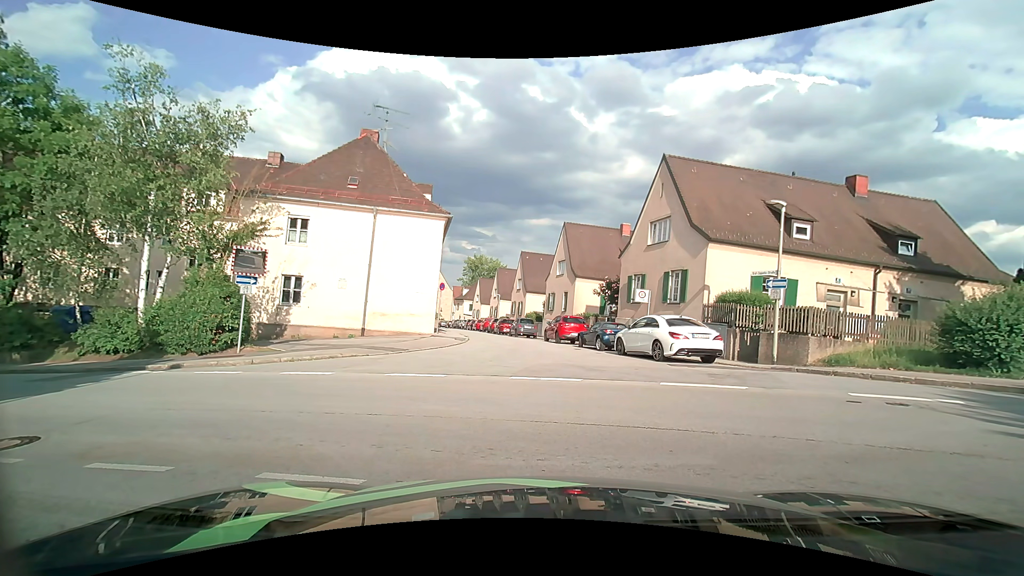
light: Day
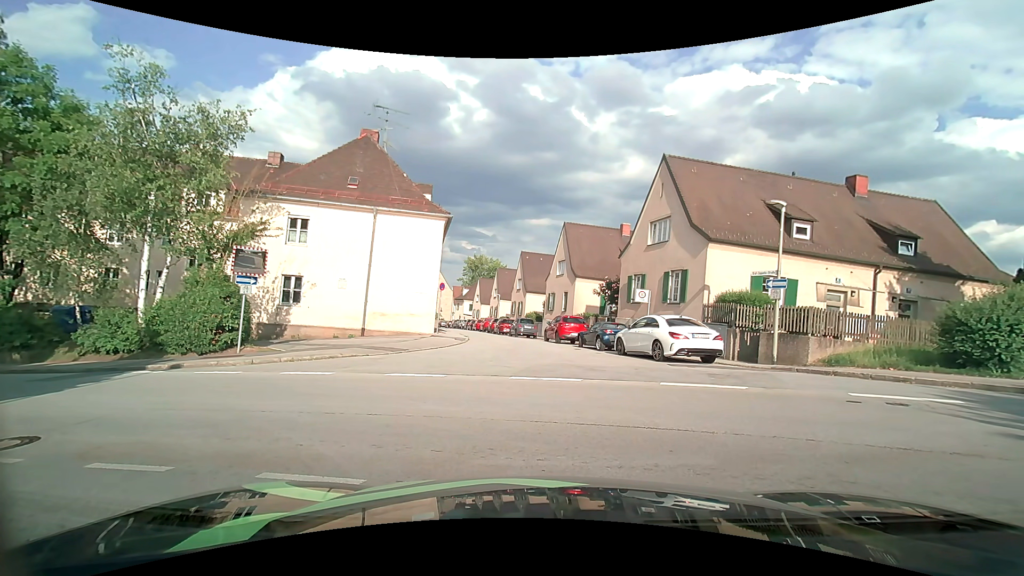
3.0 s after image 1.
(0.0, 0.0) m; 0°
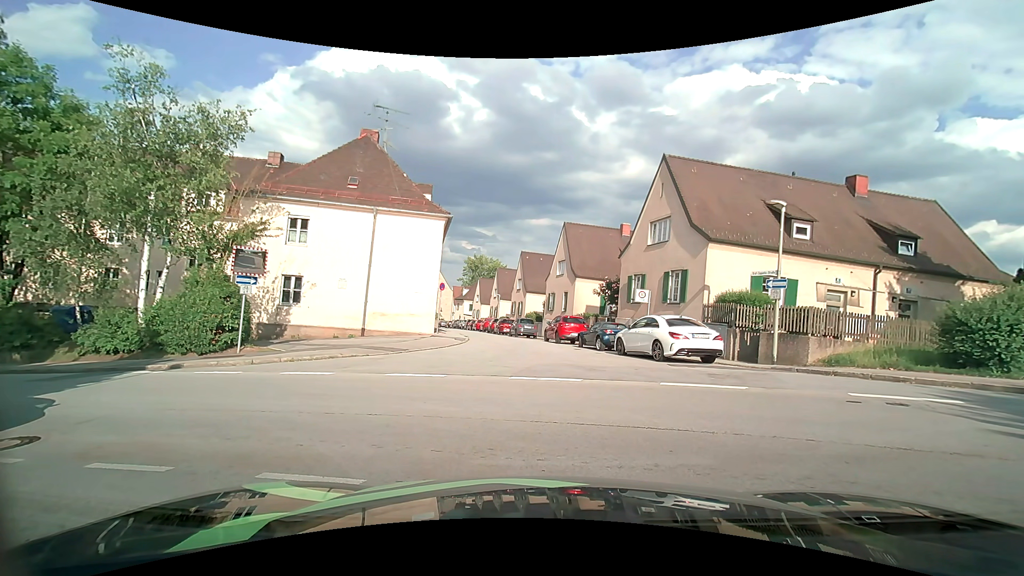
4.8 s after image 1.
(0.0, 0.0) m; 0°
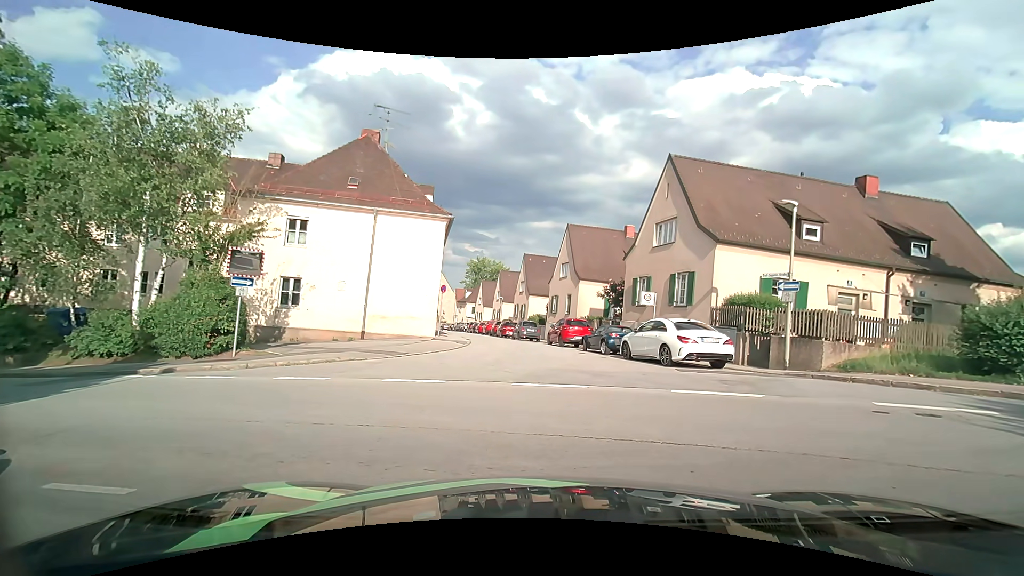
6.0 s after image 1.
(0.0, +0.5) m; 0°
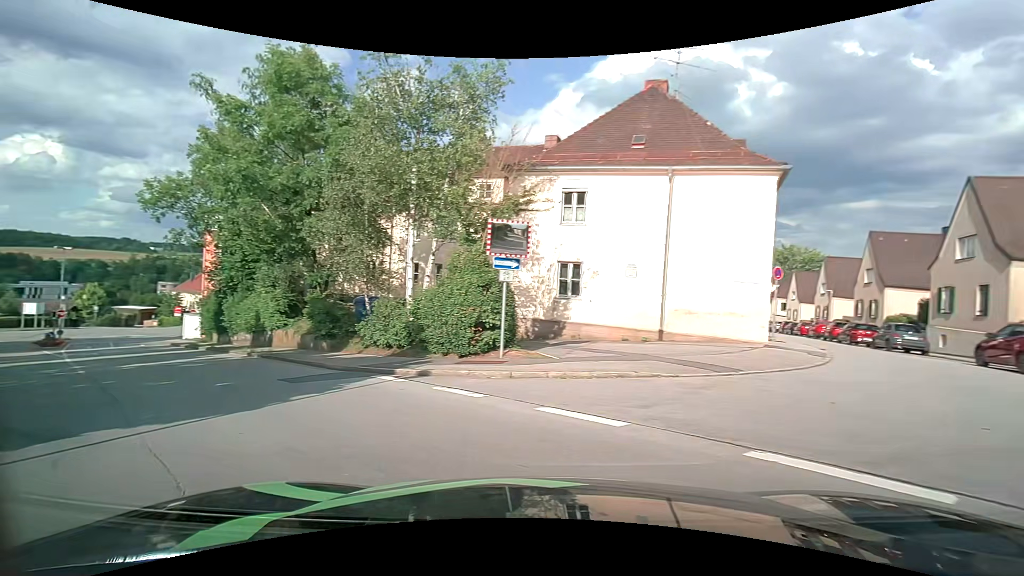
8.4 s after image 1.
(-1.5, +6.1) m; -32°
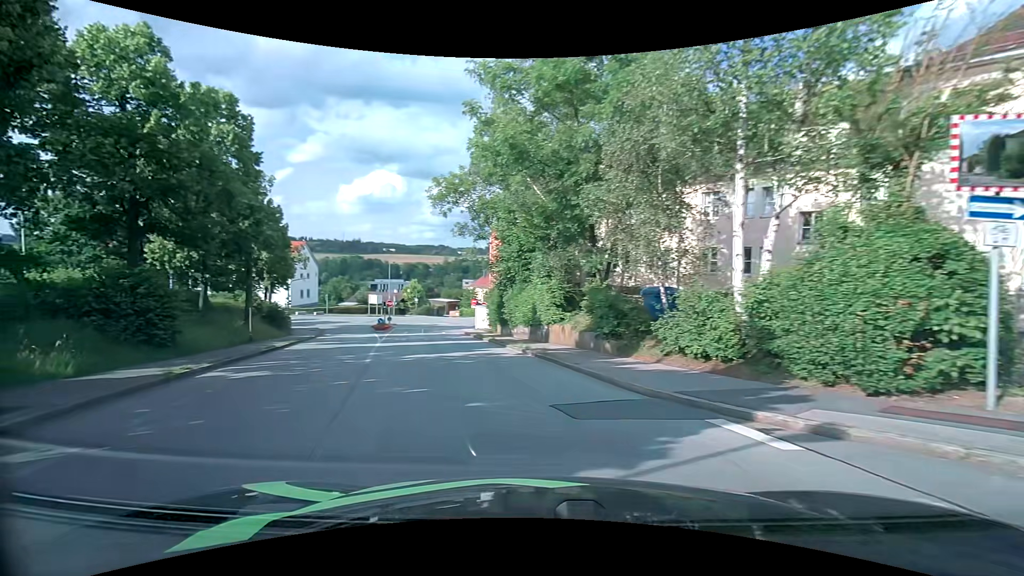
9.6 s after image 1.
(-1.5, +5.2) m; -31°
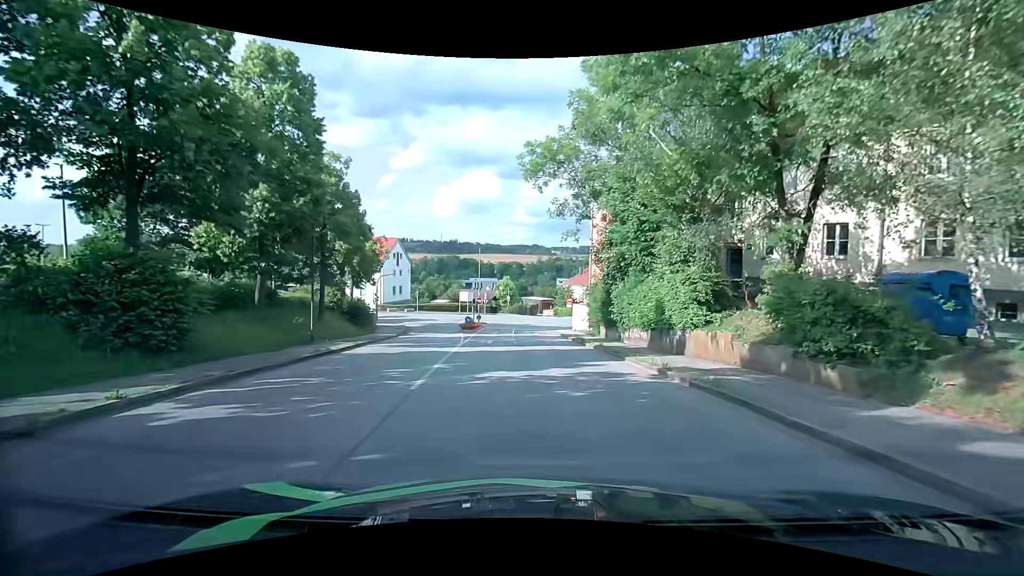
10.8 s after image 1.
(-0.9, +6.4) m; -11°
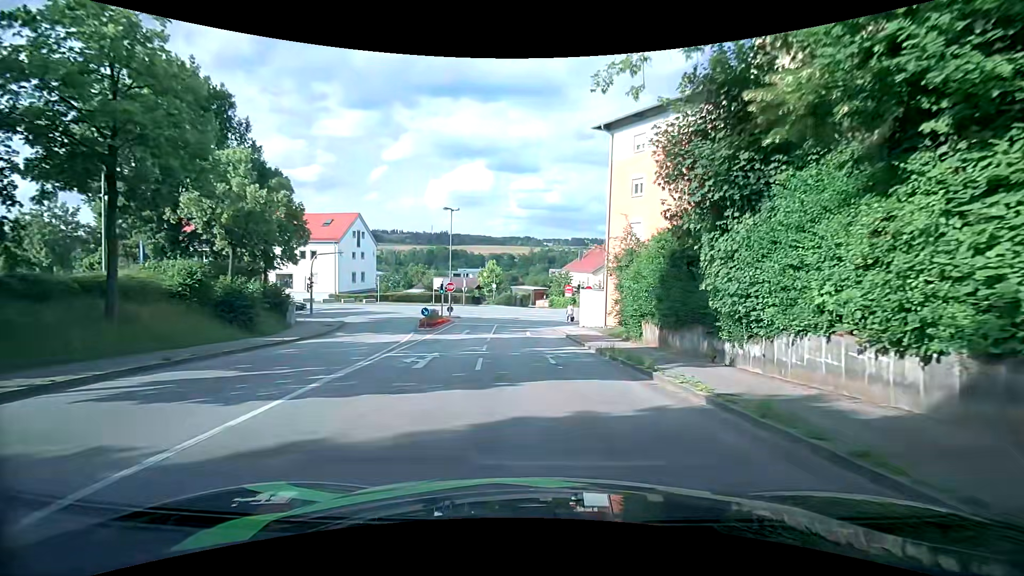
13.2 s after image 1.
(-0.3, +16.5) m; 0°
